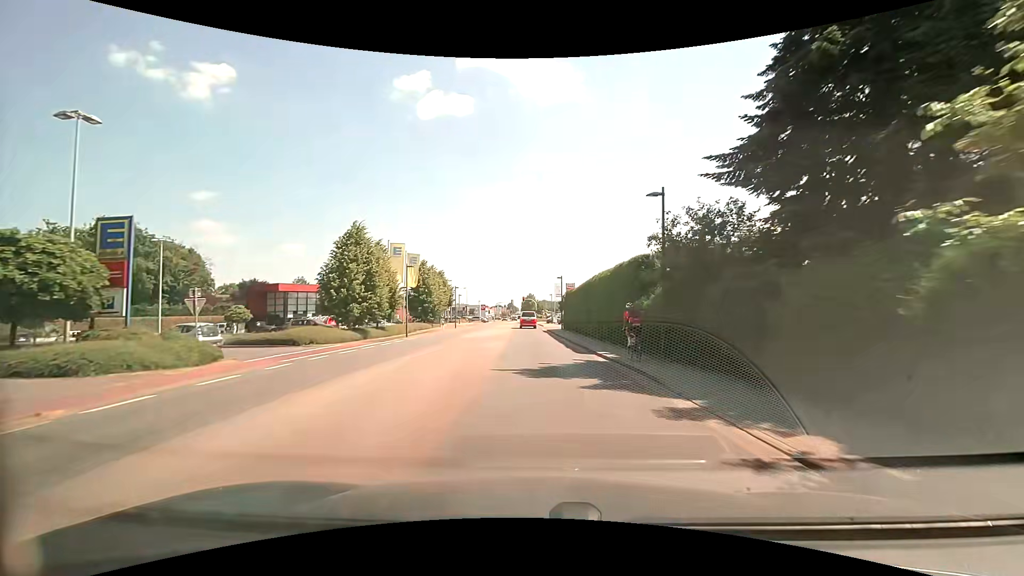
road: secondary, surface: asphalt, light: Day
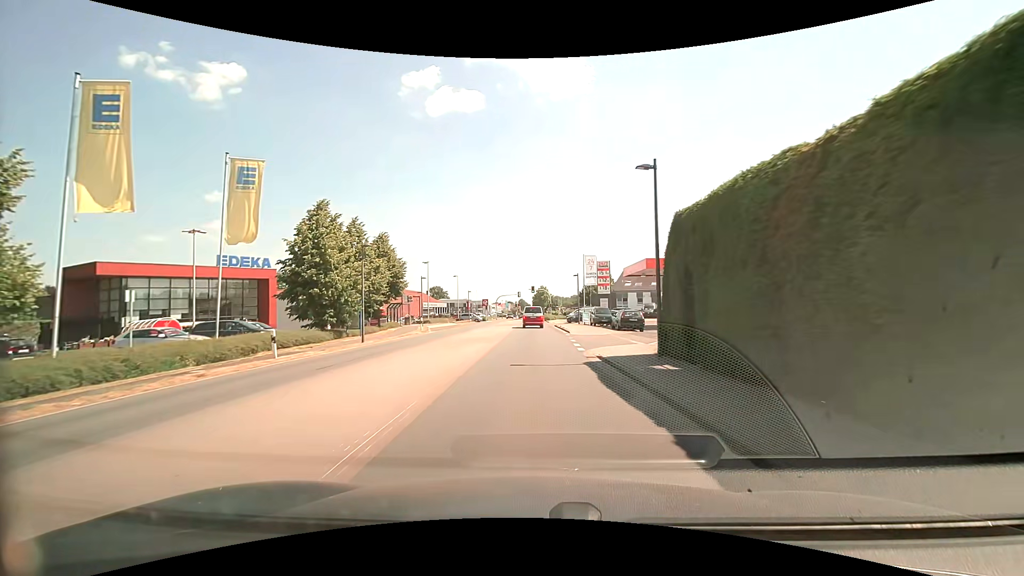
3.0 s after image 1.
(-0.1, +35.5) m; -1°
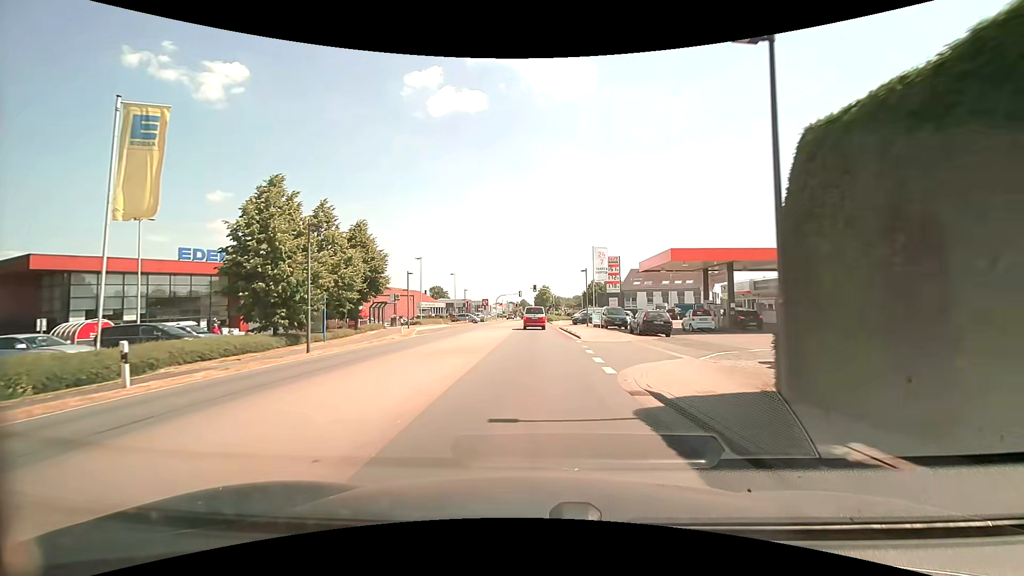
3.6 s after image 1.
(0.0, +6.4) m; 0°
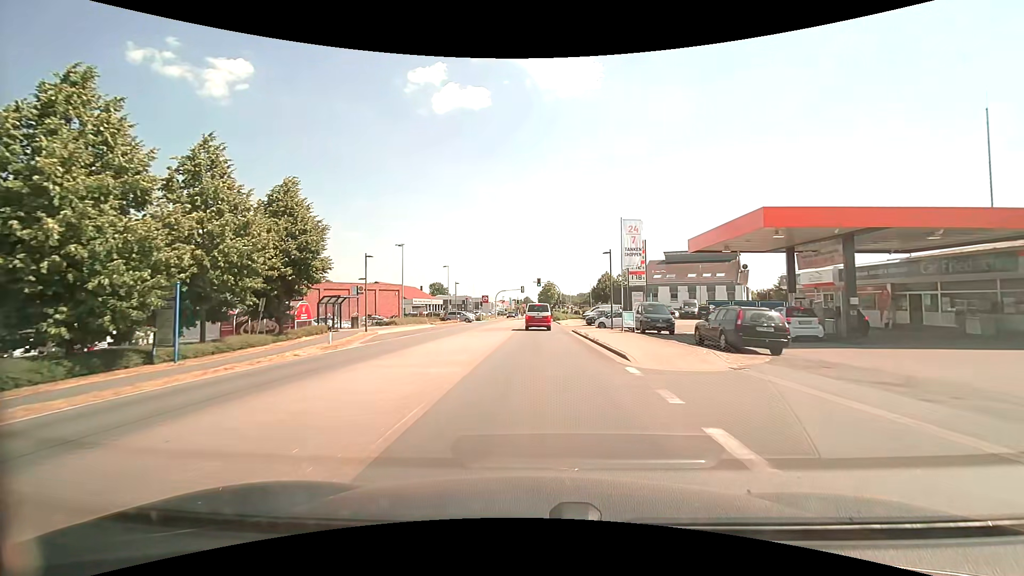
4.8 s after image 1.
(0.0, +12.2) m; 0°
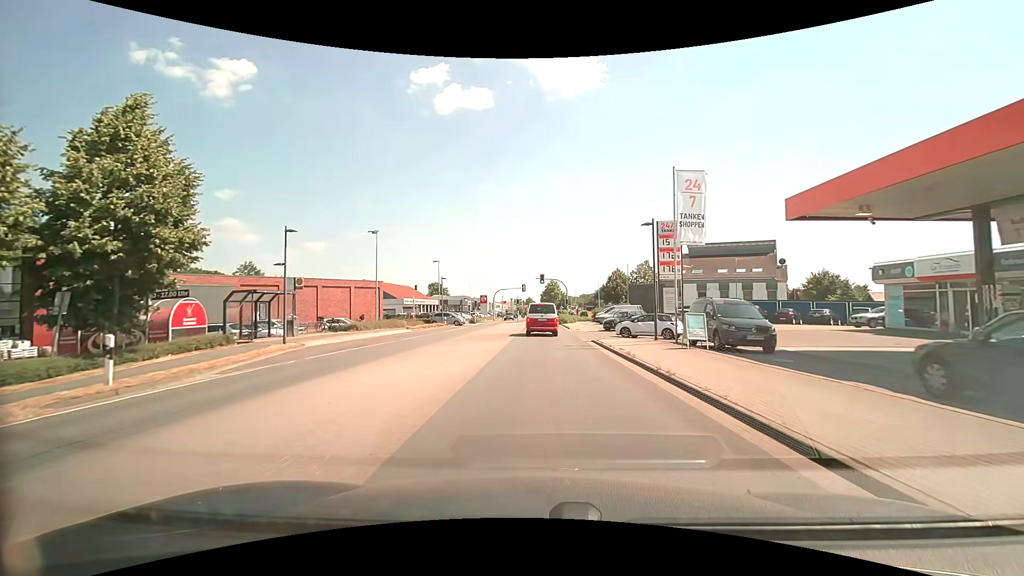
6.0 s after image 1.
(0.0, +11.0) m; 0°
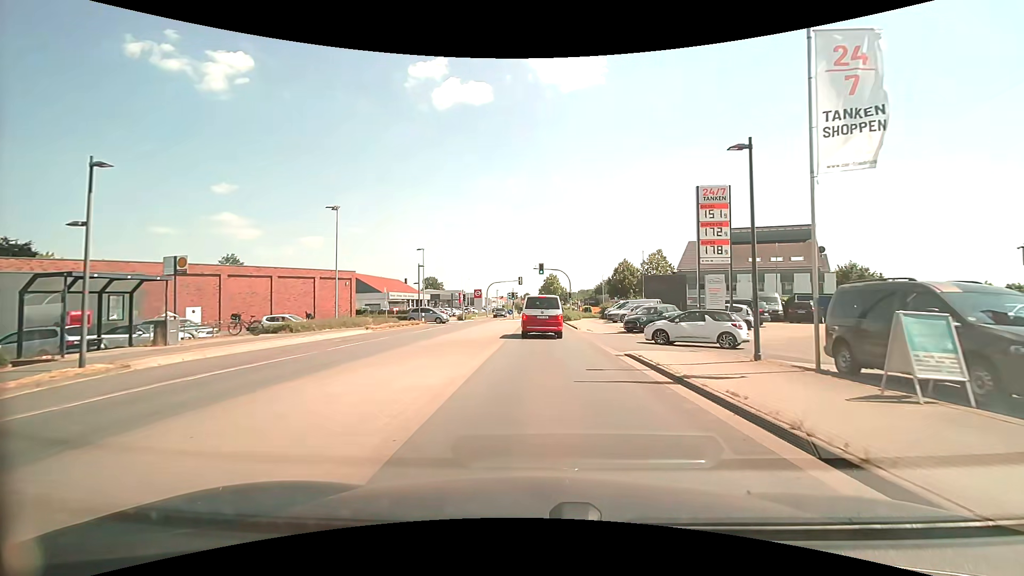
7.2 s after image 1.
(0.0, +9.6) m; 0°
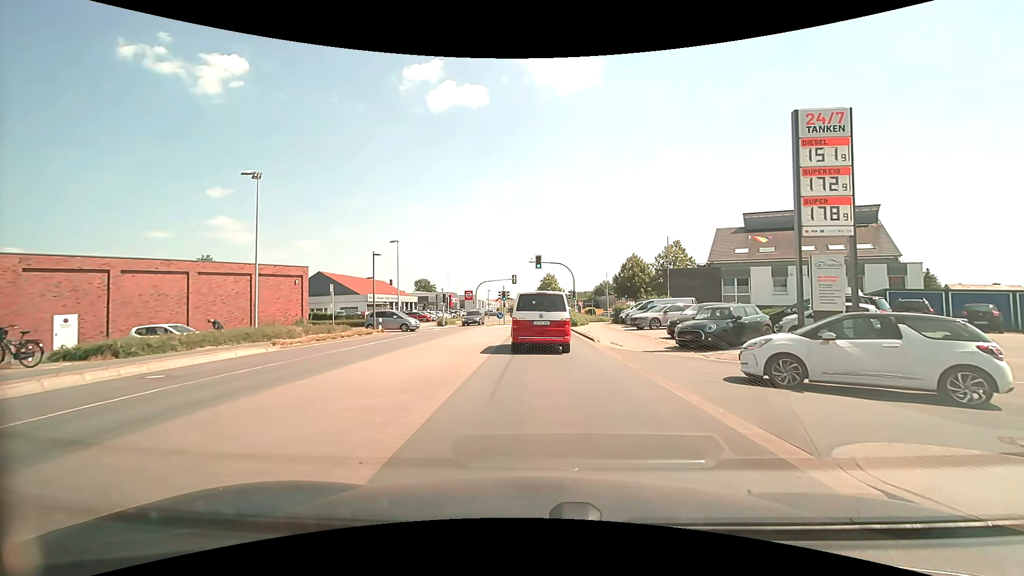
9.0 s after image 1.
(+0.1, +11.0) m; +1°
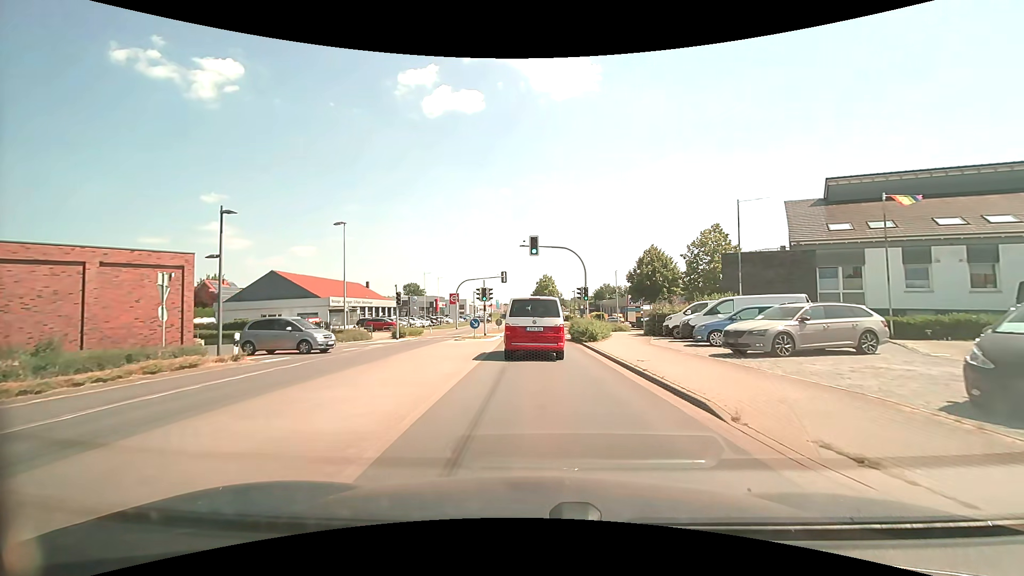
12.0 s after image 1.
(0.0, +15.3) m; 0°
(0, +10) (0, +20) (0, +30) (0, +40) (-1, +50) (-1, +60) (-1, +70) (-1, +80) (-1, +90) (-1, +100) m
